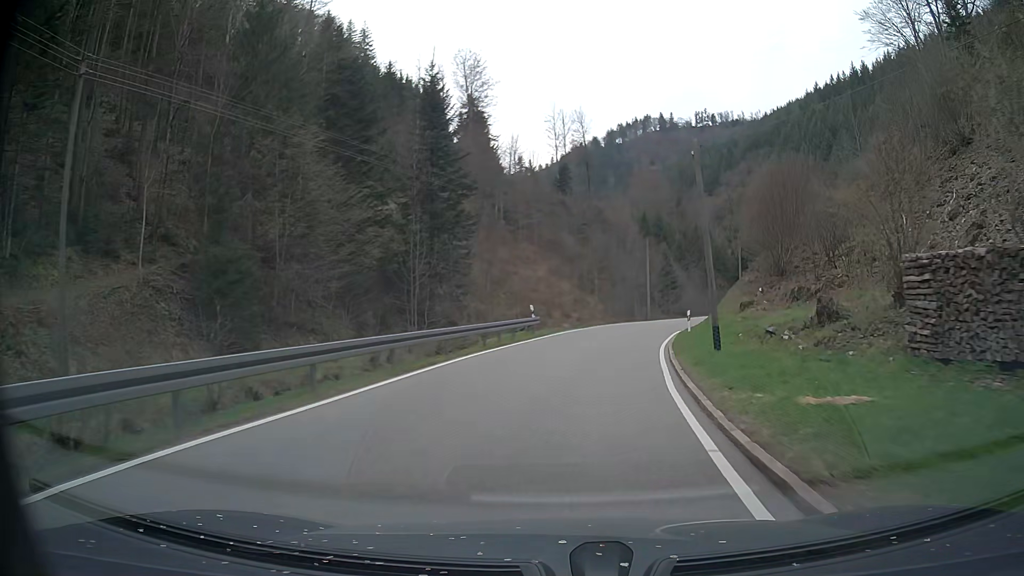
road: tertiary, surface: asphalt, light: Day
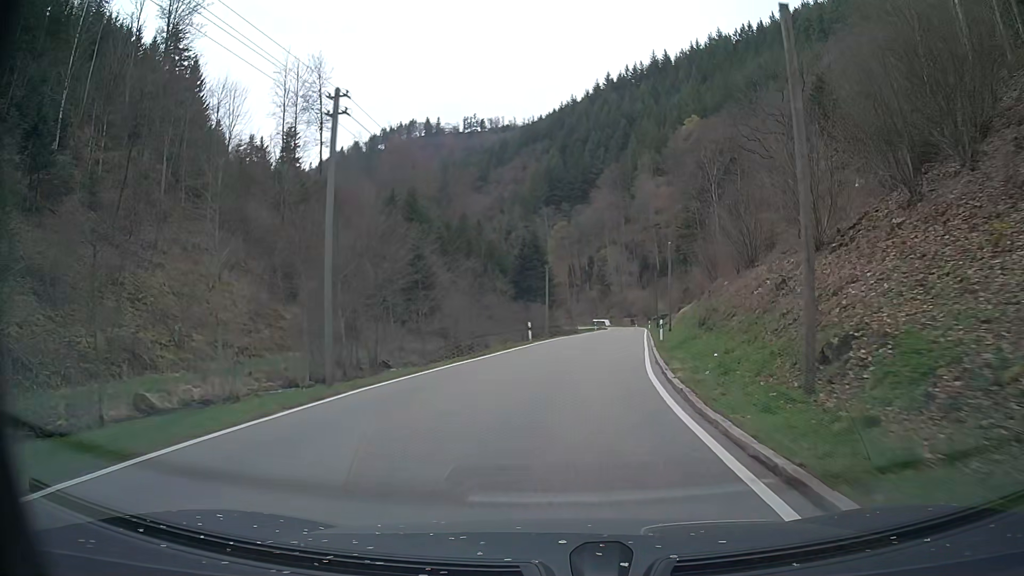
(+8.1, +44.6) m; +21°
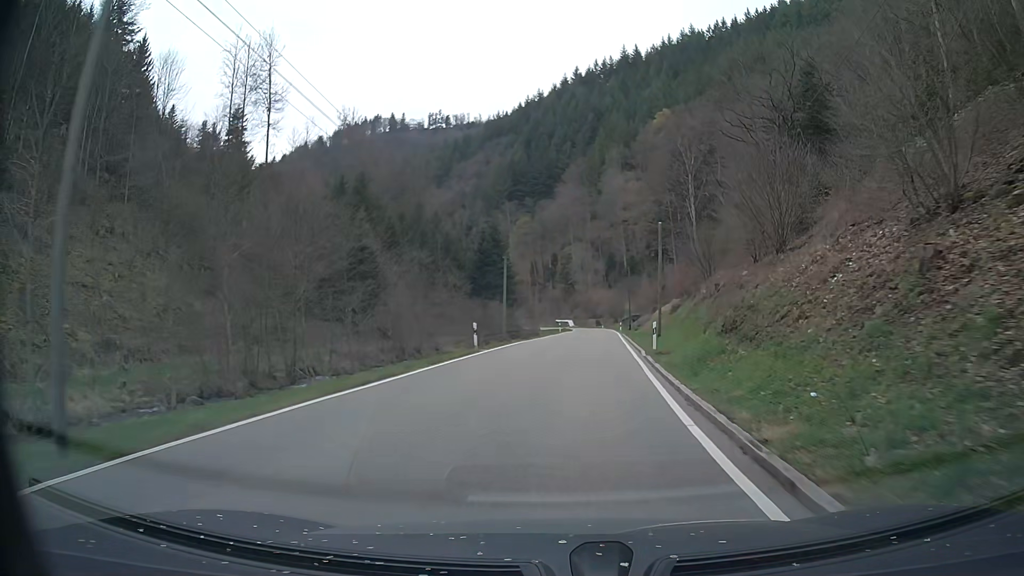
(+0.2, +9.5) m; +3°
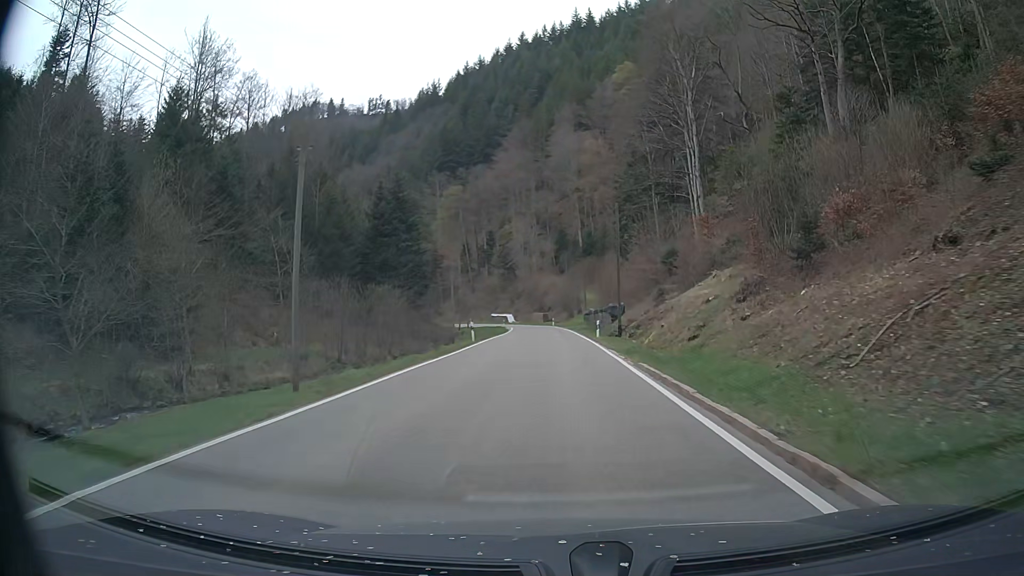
(+2.1, +38.4) m; +4°
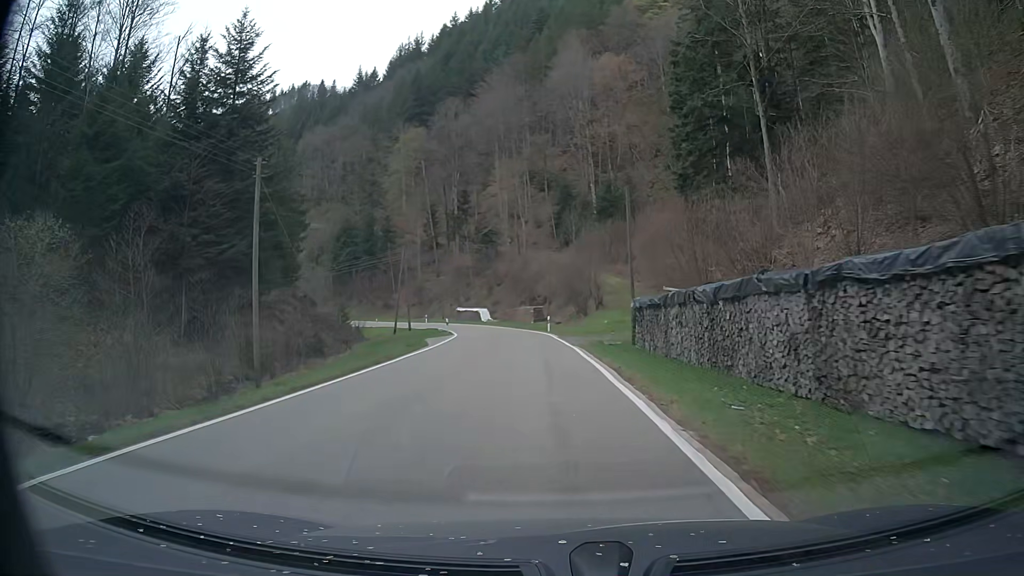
(+0.7, +46.7) m; 0°
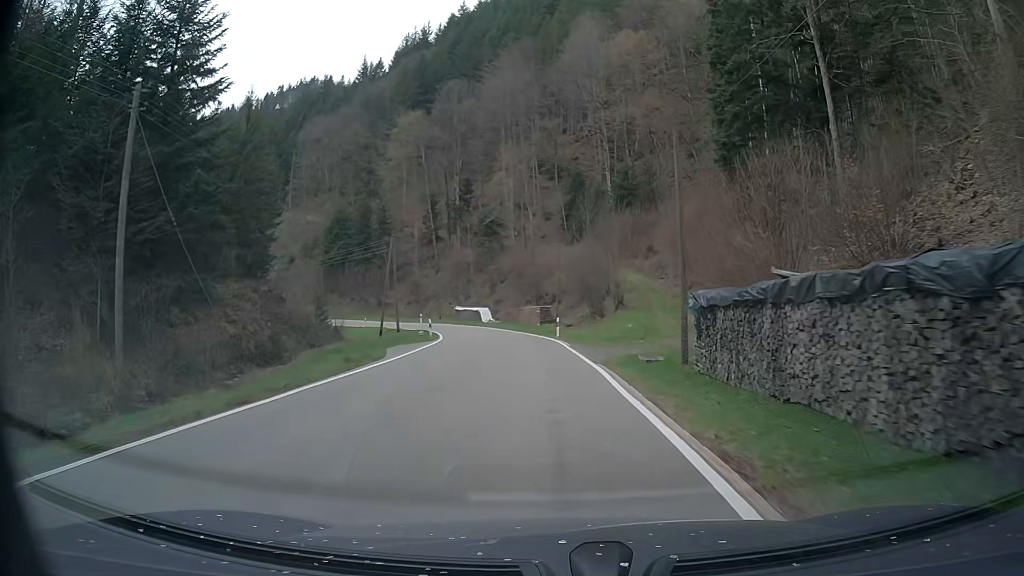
(-0.1, +9.2) m; -1°
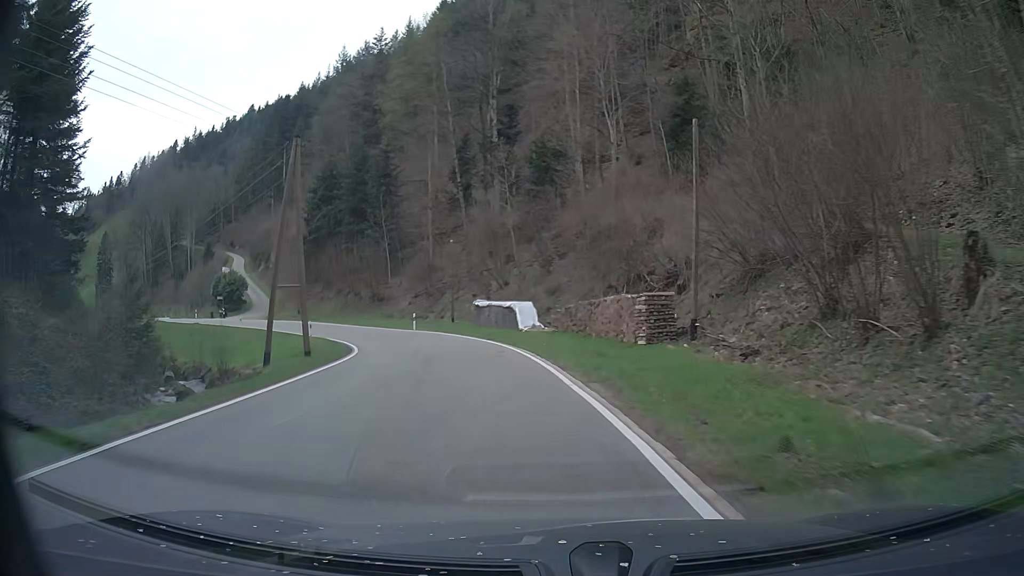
(-1.2, +36.2) m; -6°
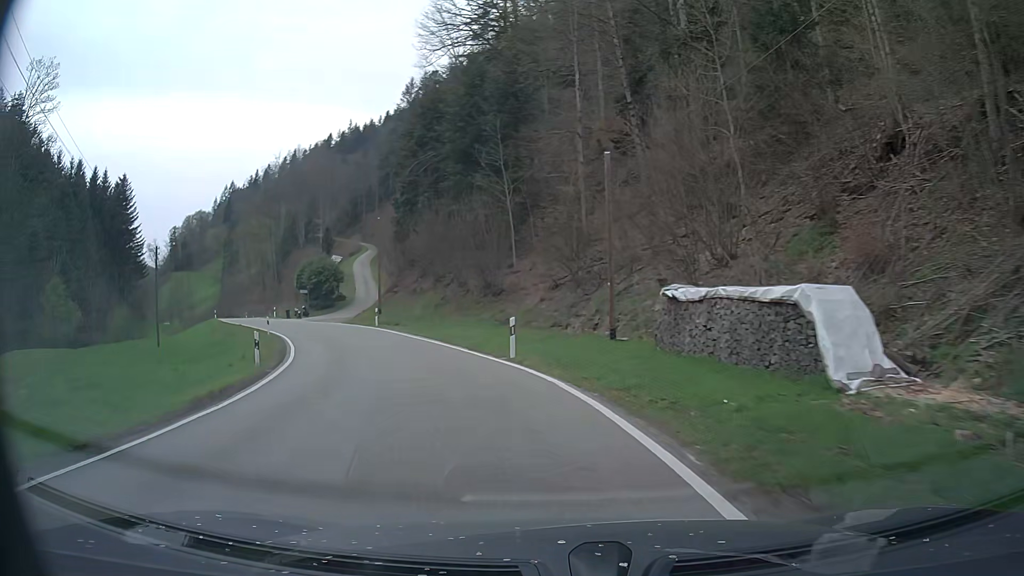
(-2.7, +26.5) m; -15°
(-1, +10) (-3, +20) (-7, +29) (-12, +38) (-17, +46) (-23, +54) (-29, +63) (-34, +71) (-38, +80) (-42, +89) m
